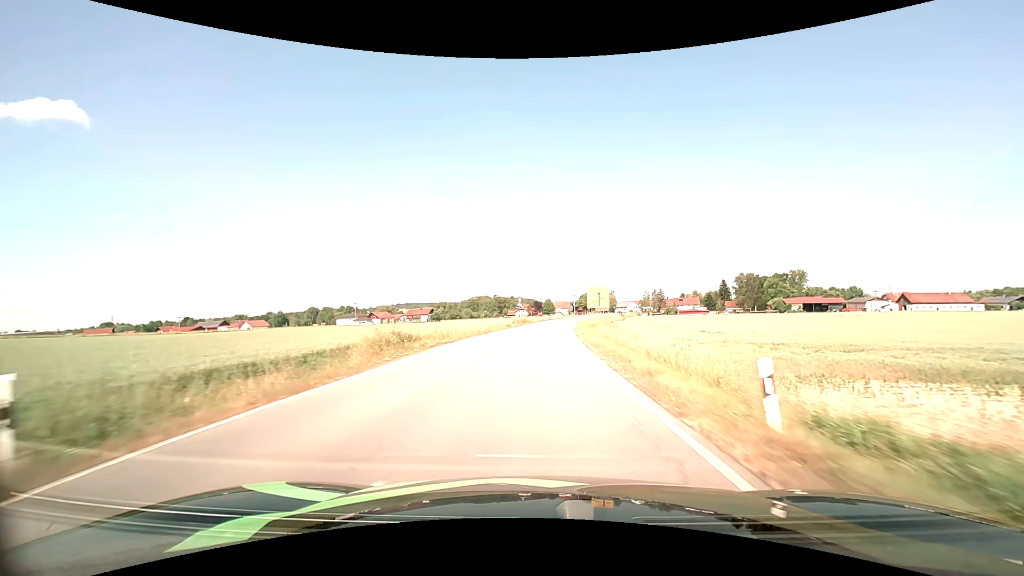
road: secondary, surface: asphalt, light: Day
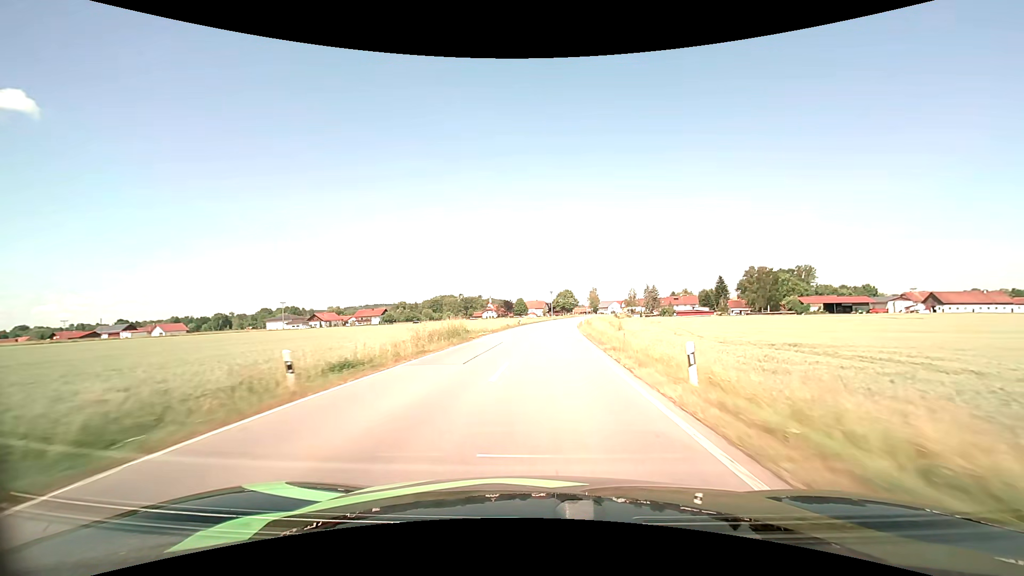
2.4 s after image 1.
(+1.3, +47.4) m; +3°
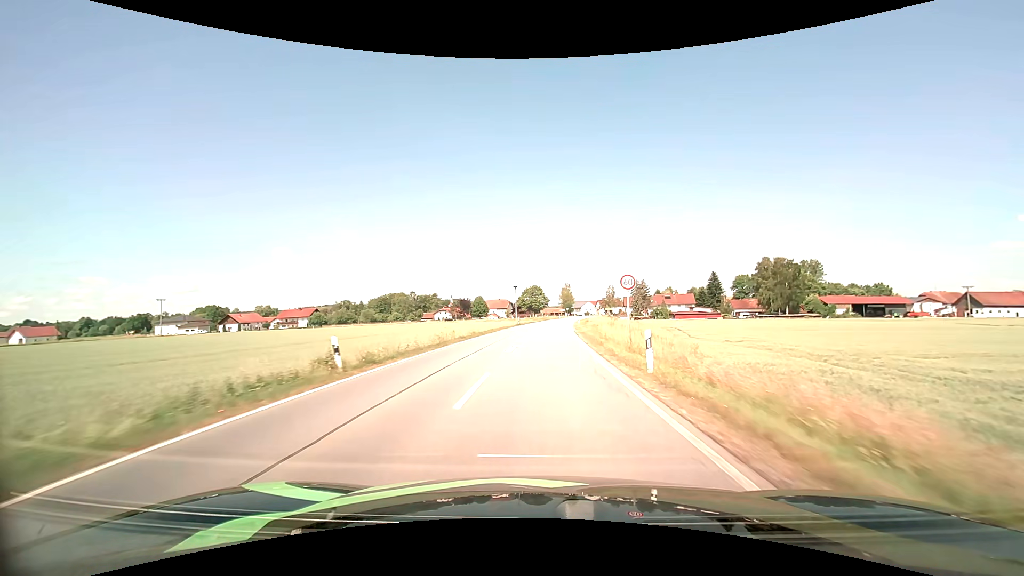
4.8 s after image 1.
(+1.7, +47.7) m; +4°
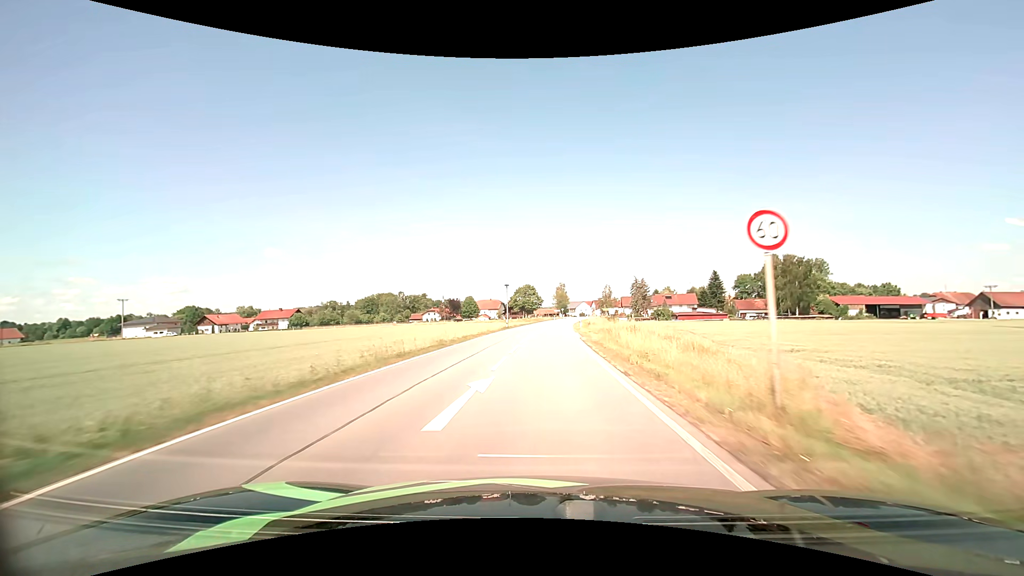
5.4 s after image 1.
(+0.1, +11.6) m; +1°
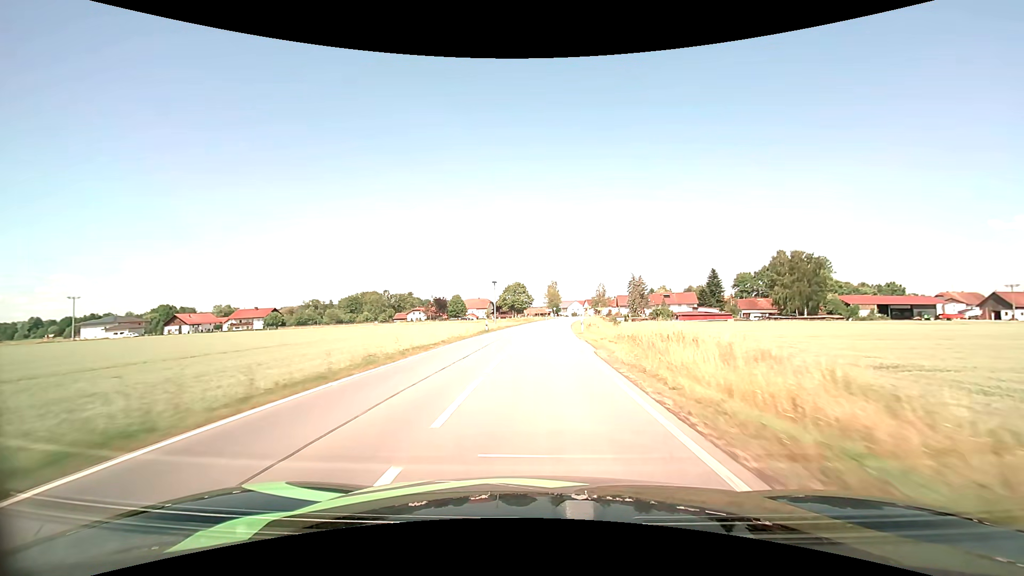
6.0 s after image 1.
(+0.1, +11.6) m; +1°
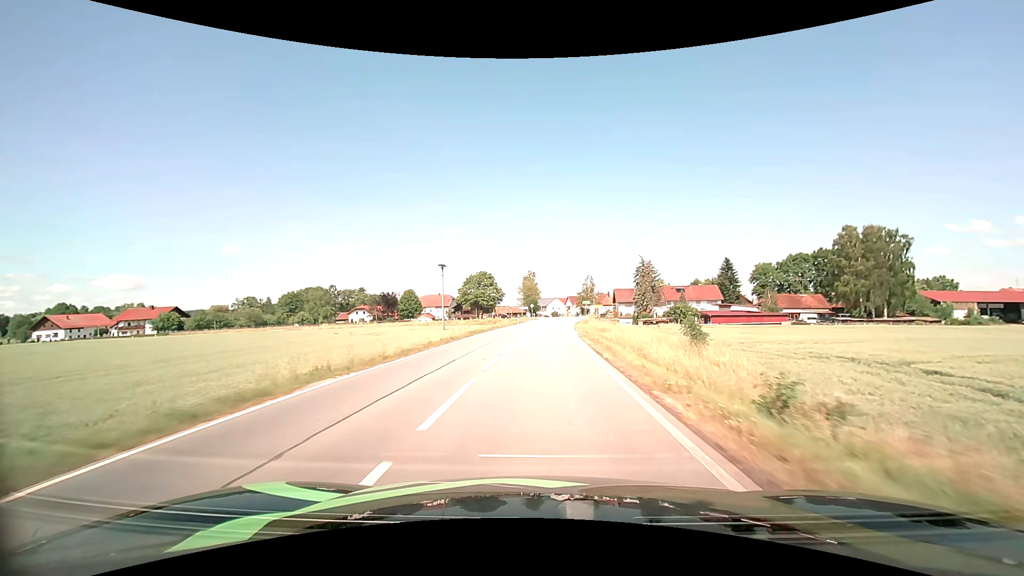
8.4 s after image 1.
(+1.3, +44.5) m; +3°
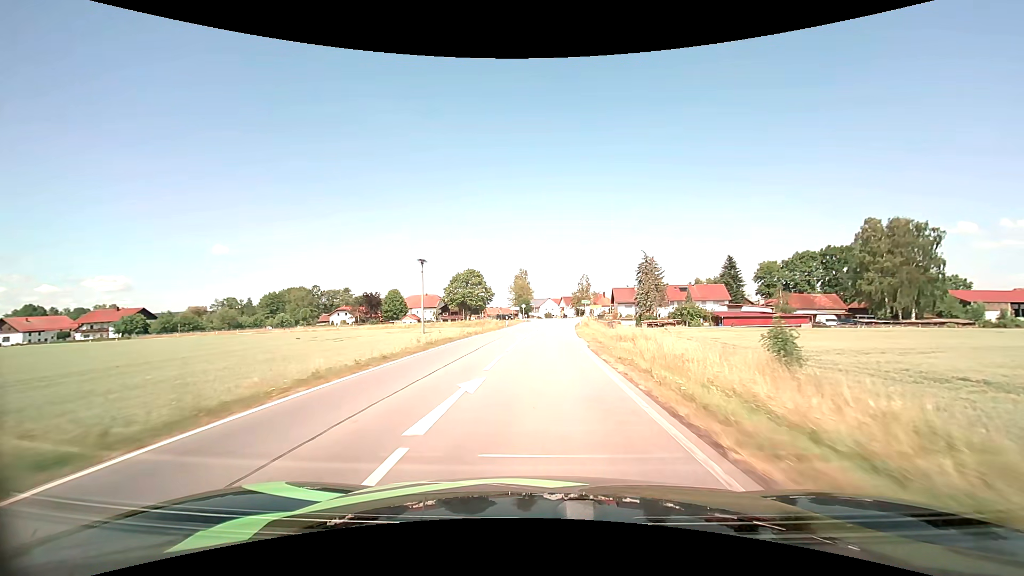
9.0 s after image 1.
(+0.1, +10.3) m; +1°
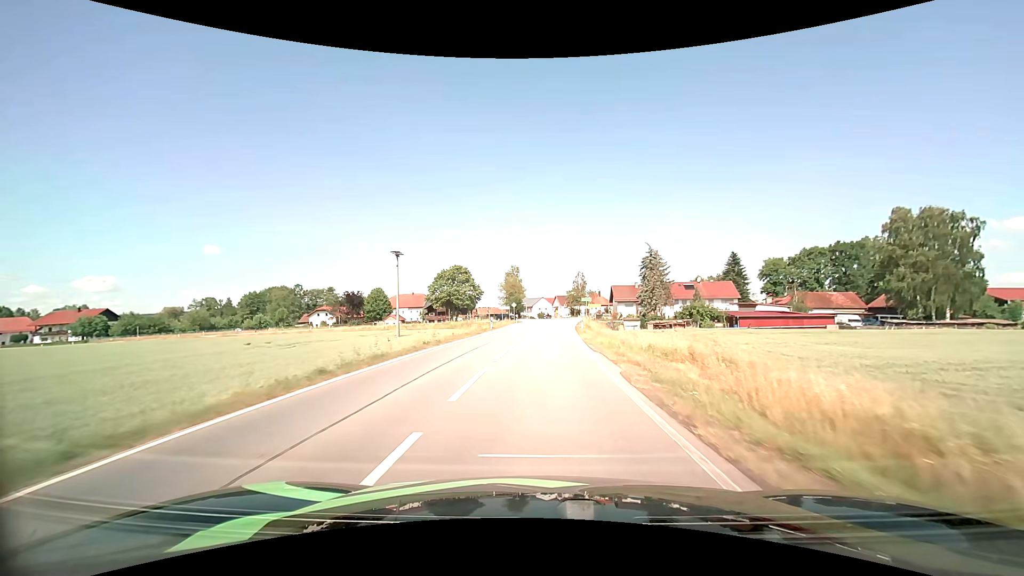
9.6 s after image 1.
(+0.1, +10.1) m; +1°
(0, +10) (0, +20) (+1, +30) (+1, +40) (+1, +50) (+2, +60) (+2, +70) (+3, +80) (+4, +90) (+5, +100) m
